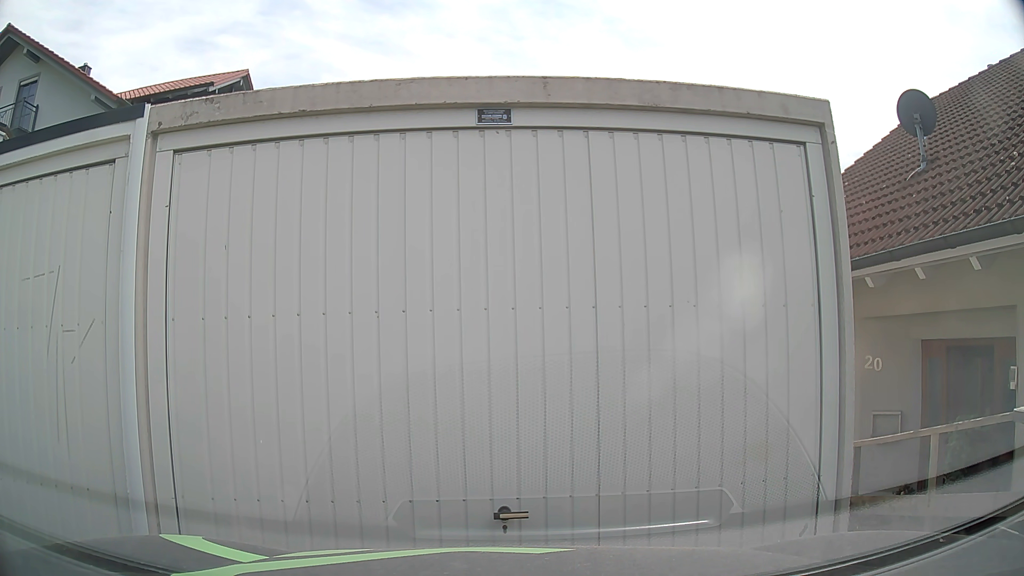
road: residential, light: Day
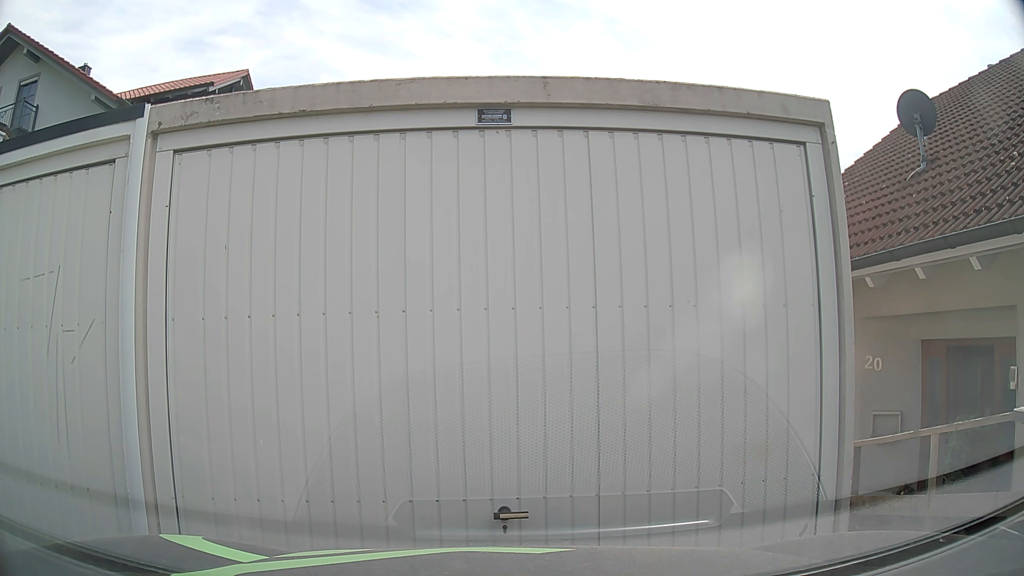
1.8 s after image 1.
(0.0, 0.0) m; 0°
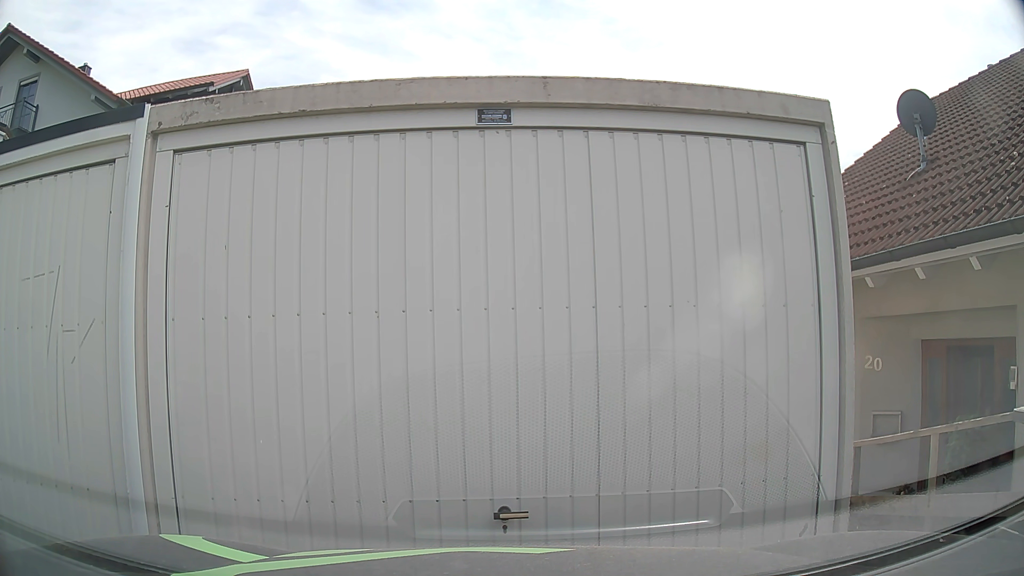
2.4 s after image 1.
(0.0, 0.0) m; 0°
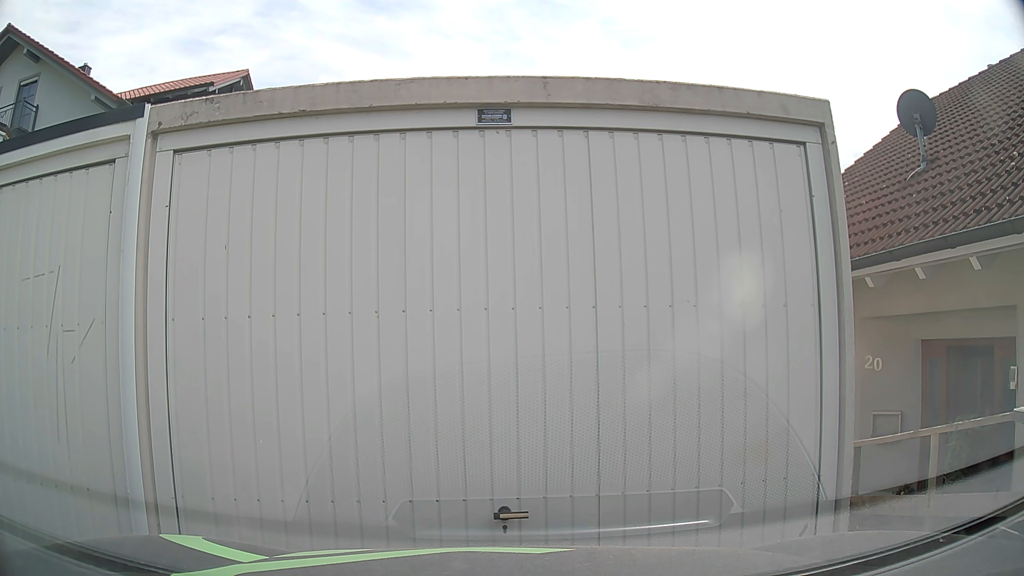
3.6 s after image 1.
(0.0, 0.0) m; 0°
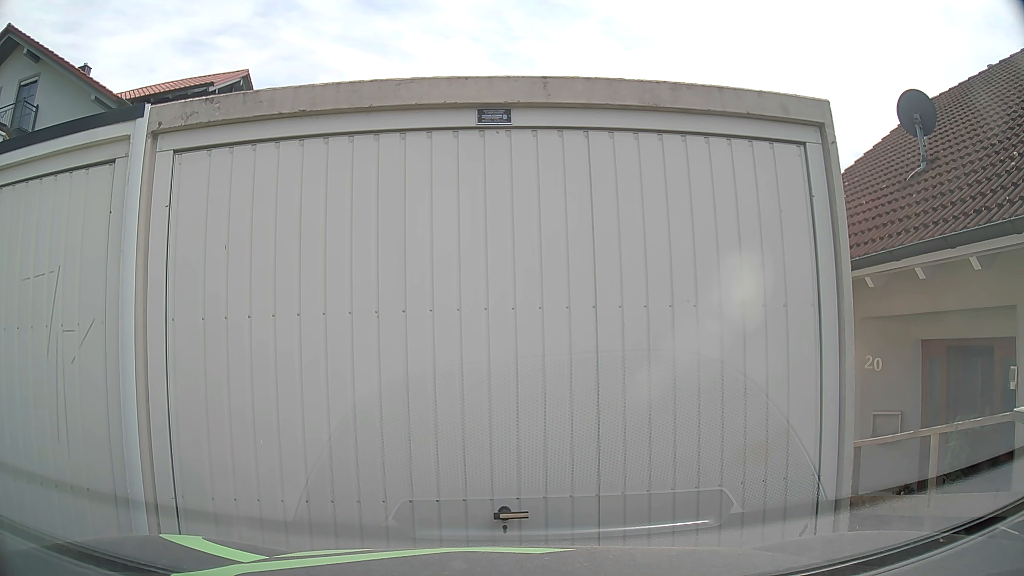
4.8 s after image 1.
(0.0, 0.0) m; 0°
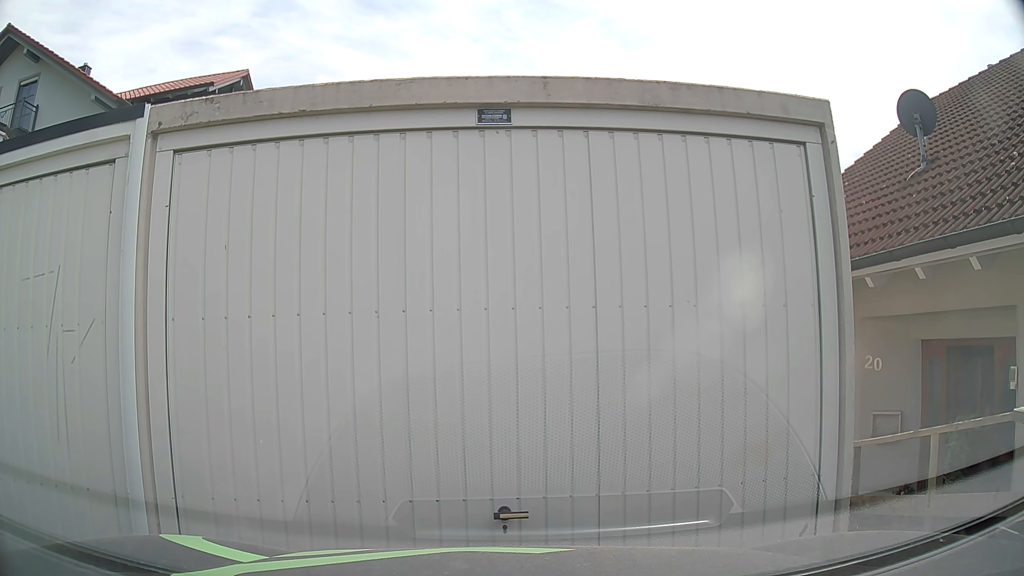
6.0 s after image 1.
(0.0, 0.0) m; 0°
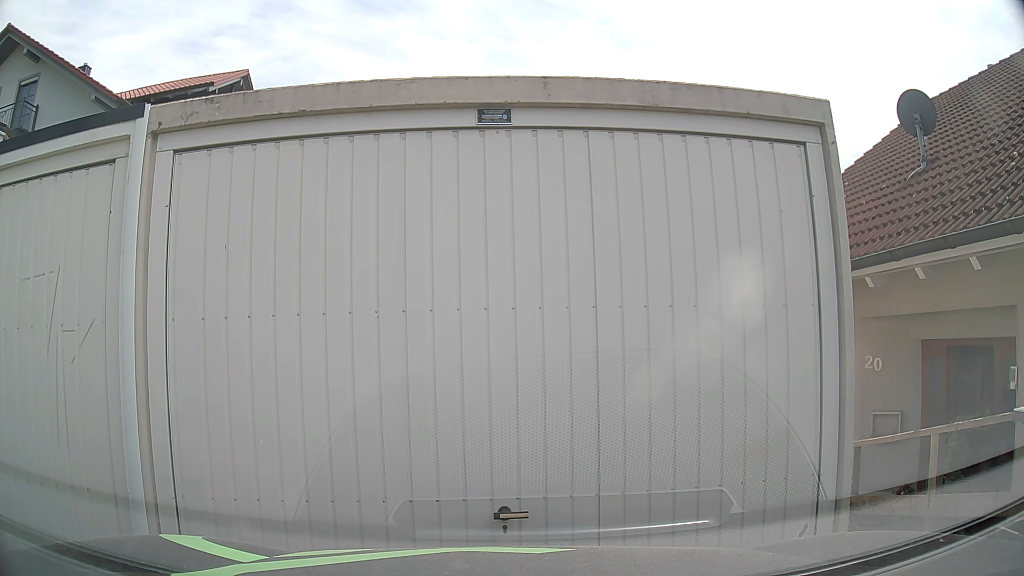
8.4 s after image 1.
(0.0, 0.0) m; 0°
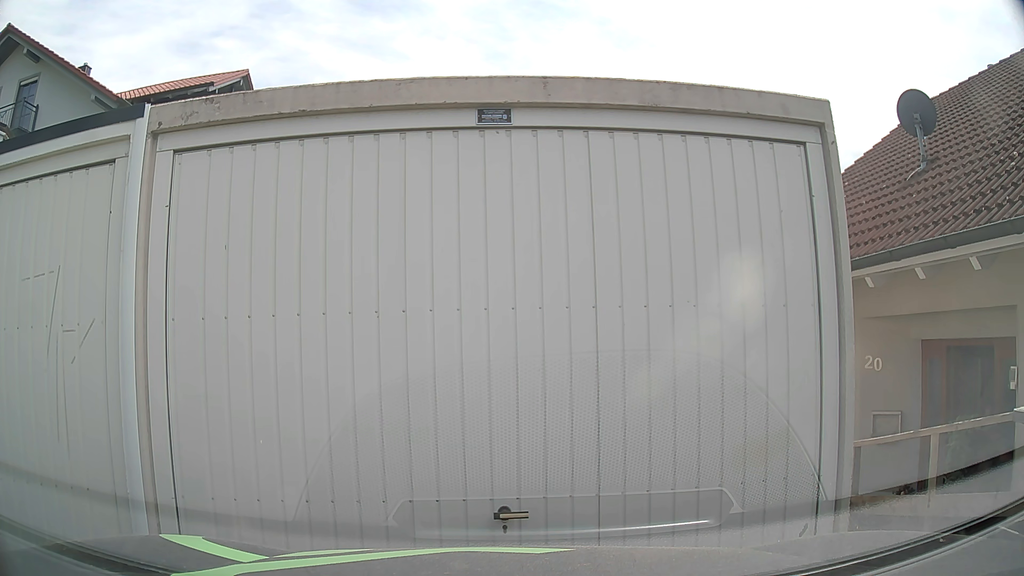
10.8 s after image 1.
(0.0, 0.0) m; 0°
